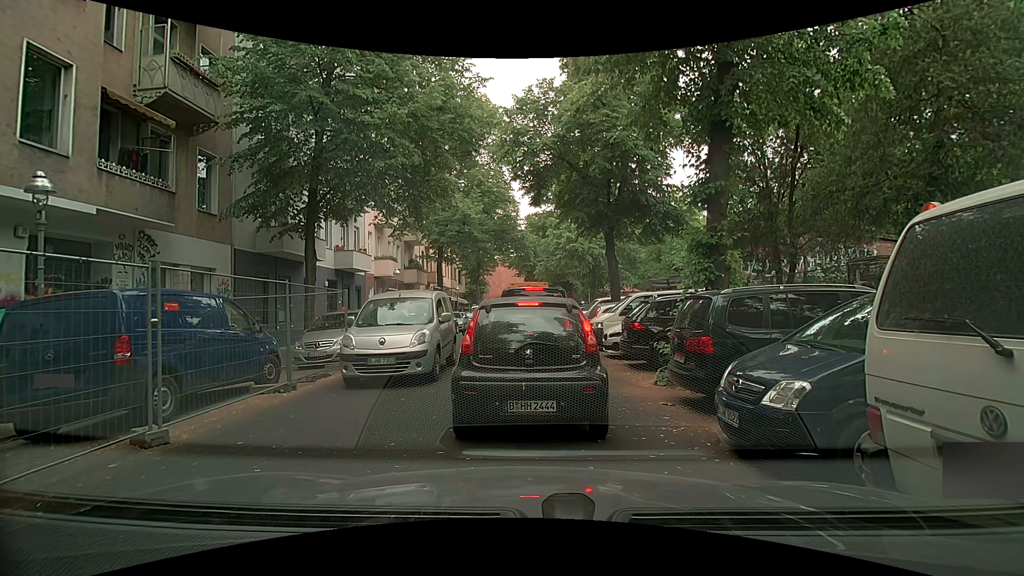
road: residential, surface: asphalt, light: Day
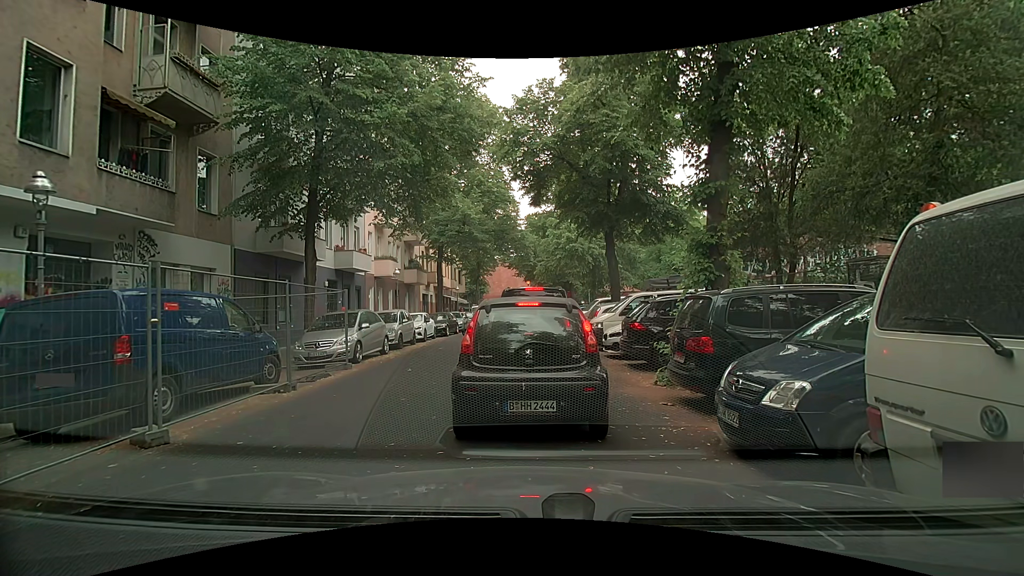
(0.0, 0.0) m; 0°
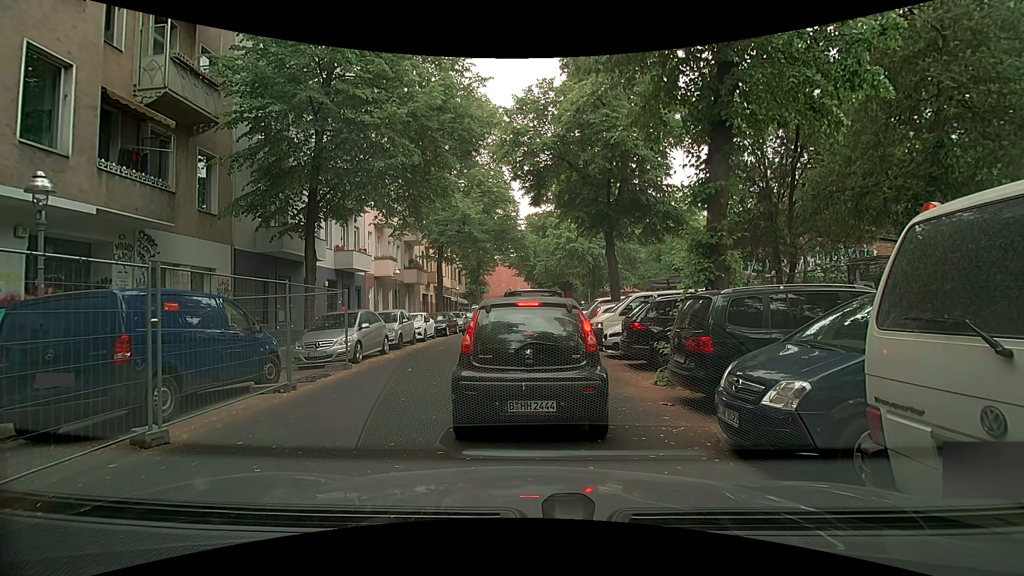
(0.0, 0.0) m; 0°
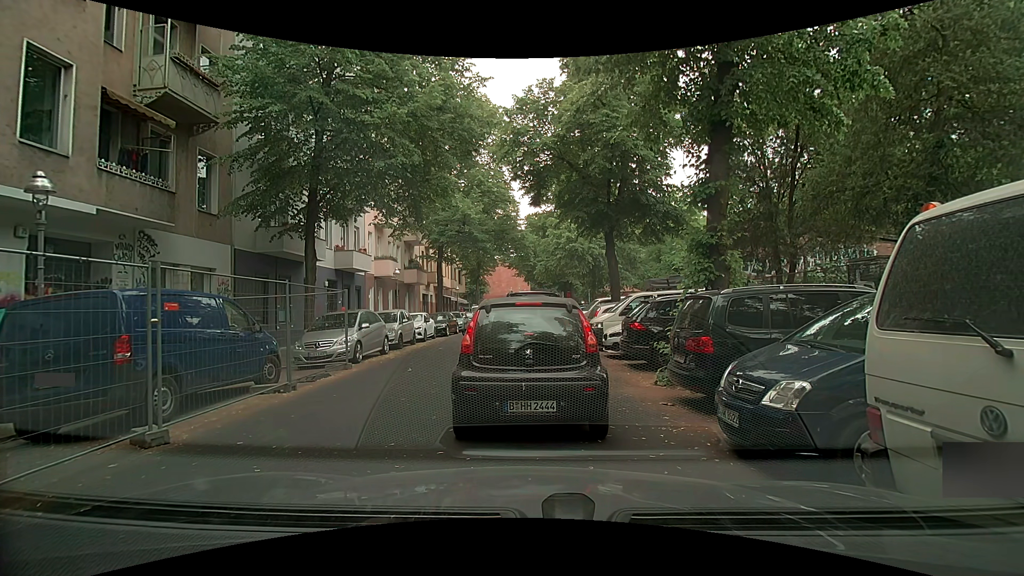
(0.0, 0.0) m; 0°
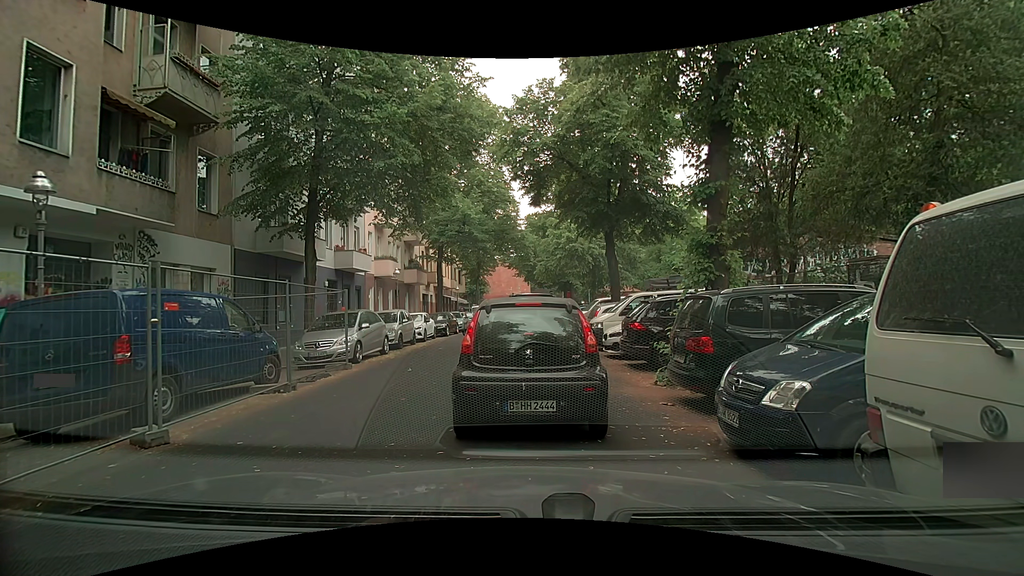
(0.0, 0.0) m; 0°
